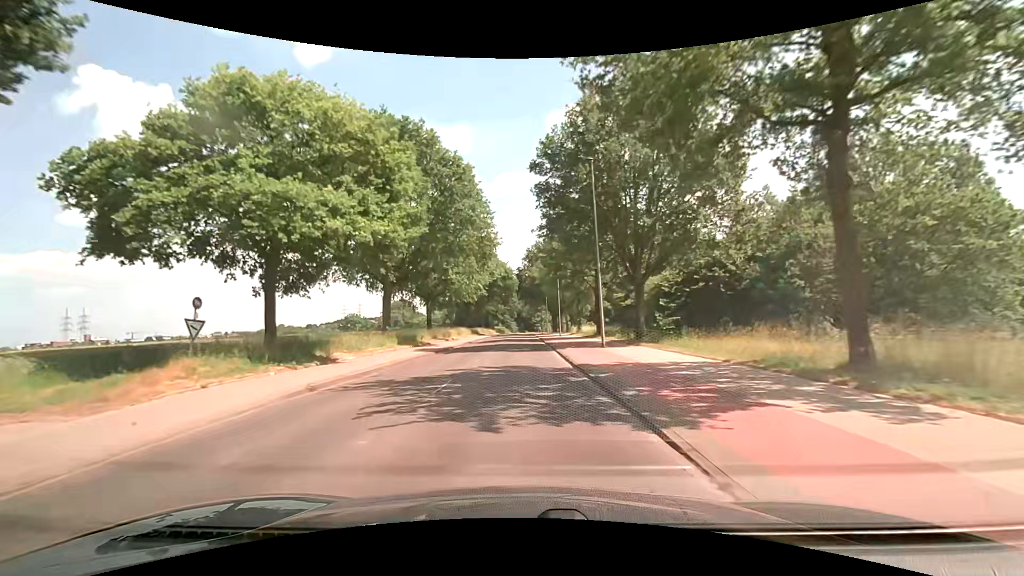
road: secondary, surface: asphalt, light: Day
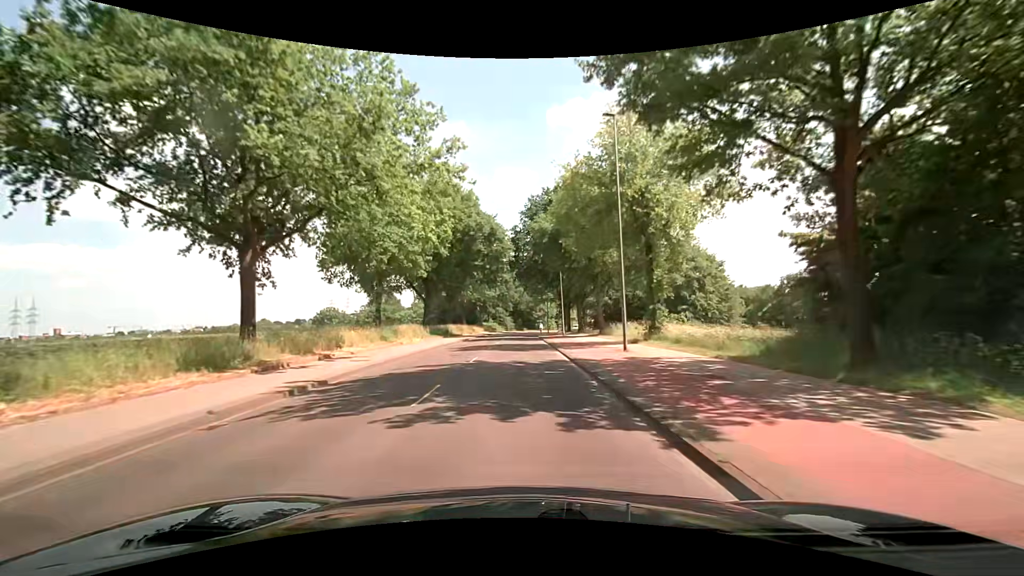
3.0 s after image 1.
(+0.4, +38.1) m; +2°
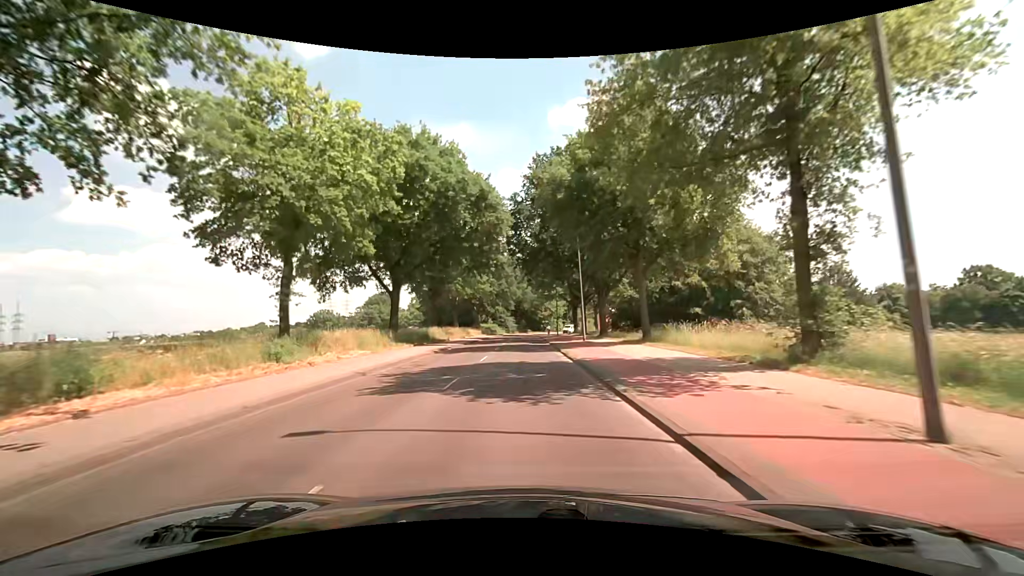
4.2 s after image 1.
(-0.3, +15.4) m; -2°
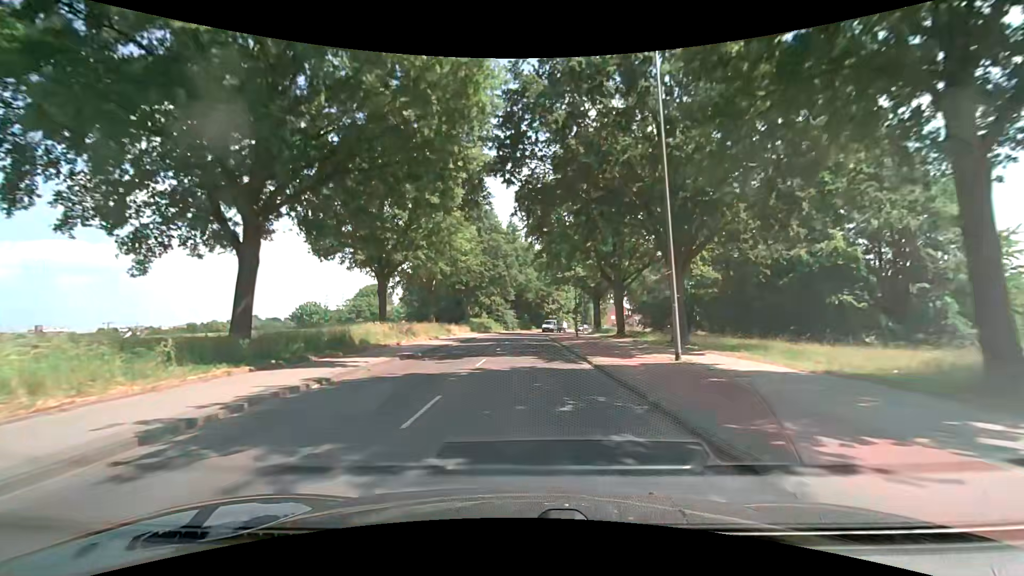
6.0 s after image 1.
(0.0, +22.4) m; 0°
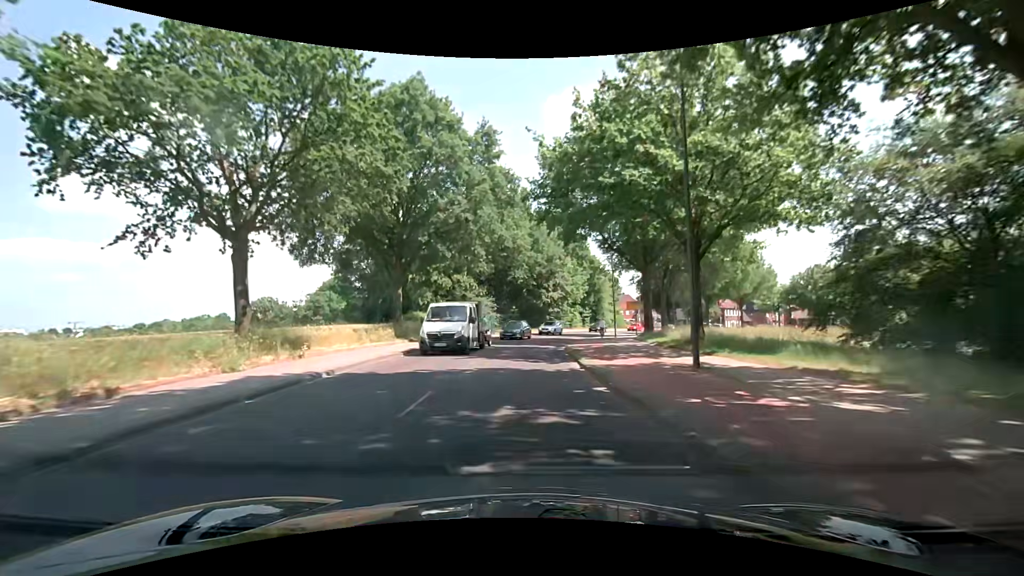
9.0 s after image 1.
(+0.3, +35.3) m; -1°
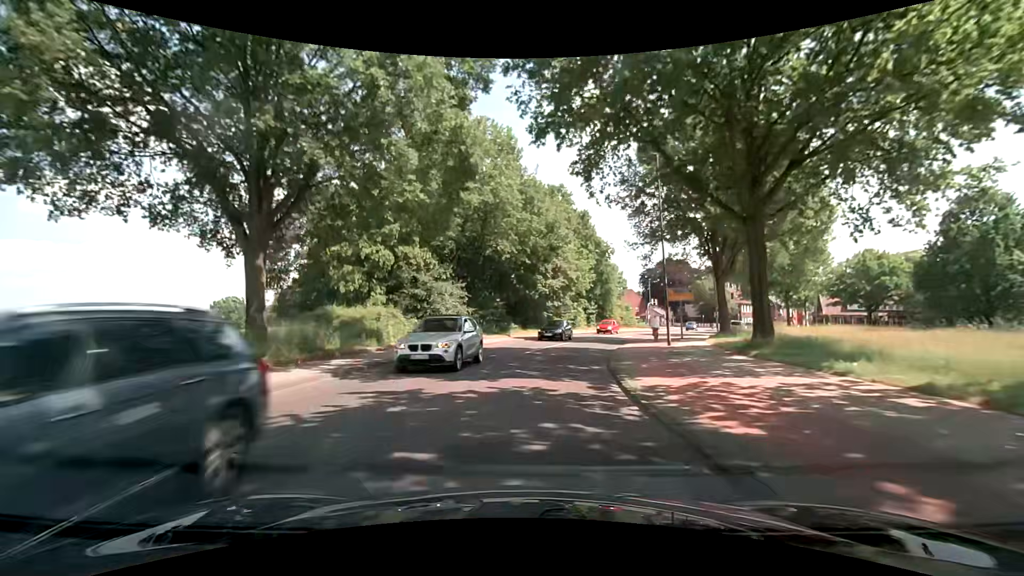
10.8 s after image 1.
(+0.7, +18.6) m; +1°
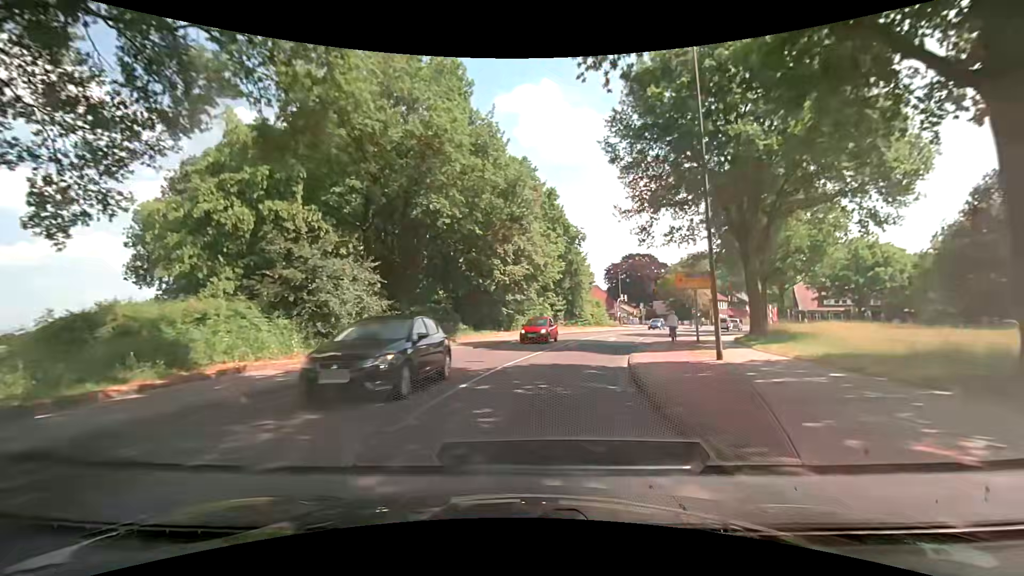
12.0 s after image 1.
(+0.6, +11.6) m; +5°
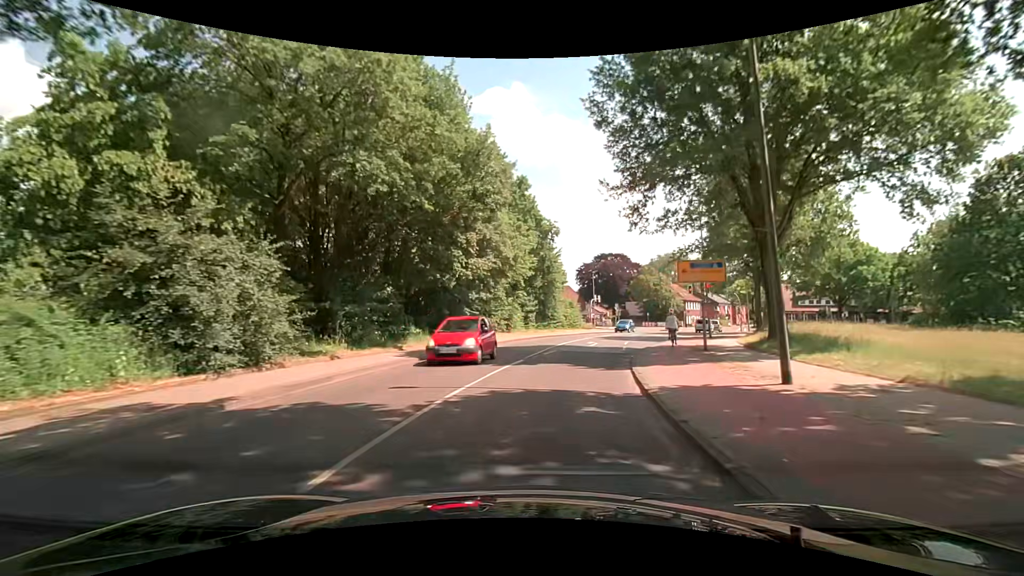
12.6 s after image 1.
(+0.2, +5.6) m; +4°
